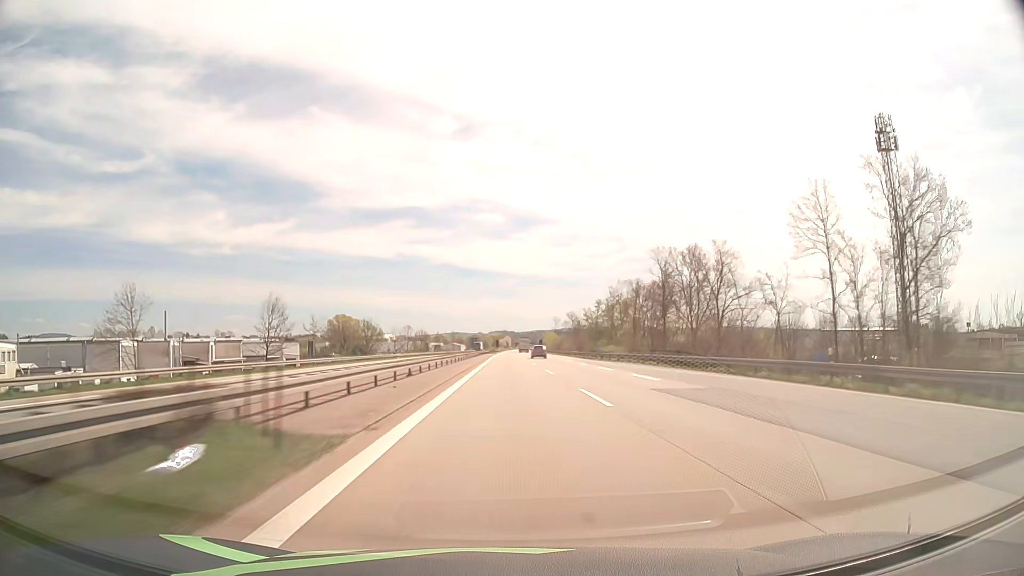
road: motorway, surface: asphalt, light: Day
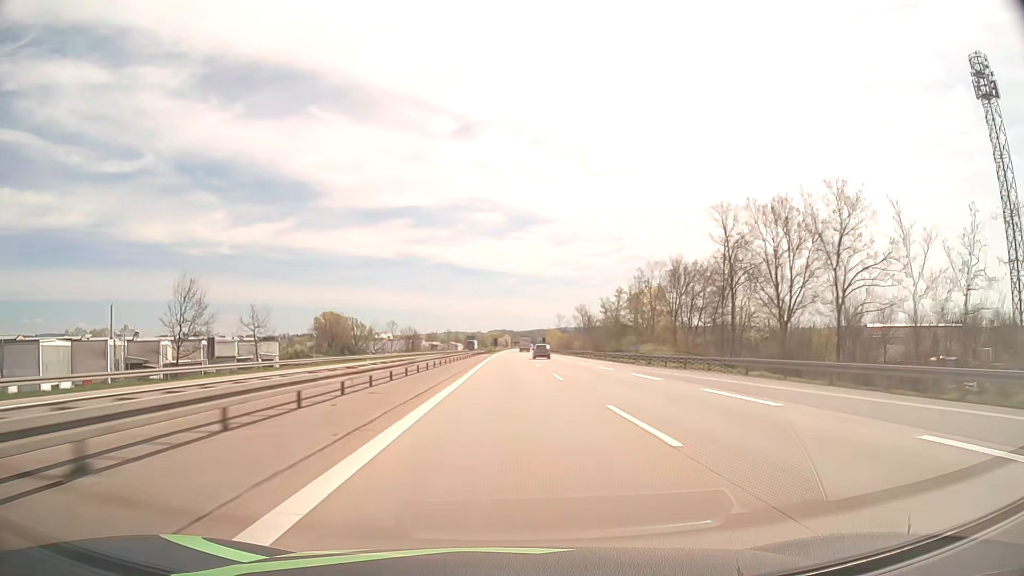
(0.0, +24.4) m; 0°
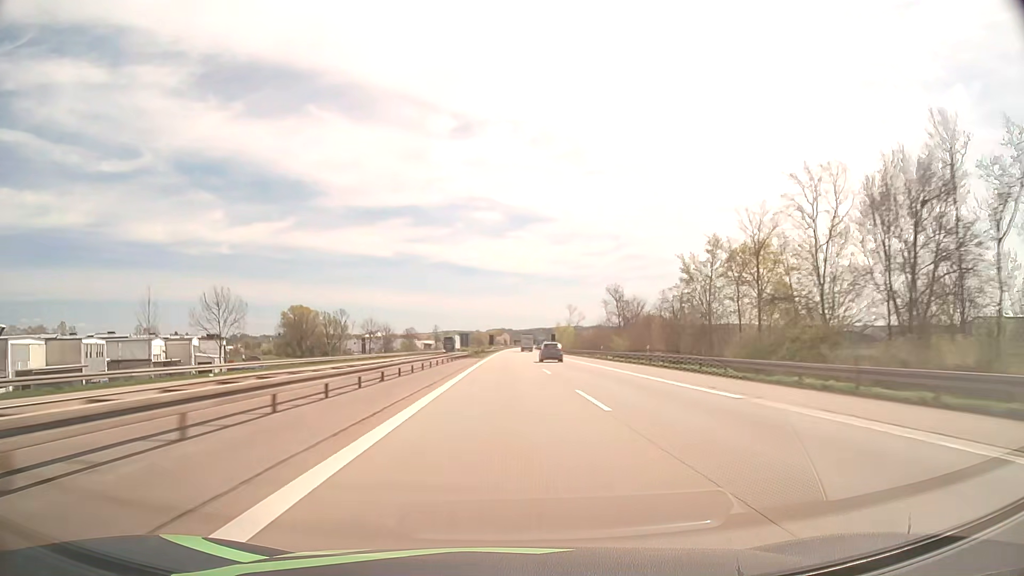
(+0.1, +49.2) m; 0°
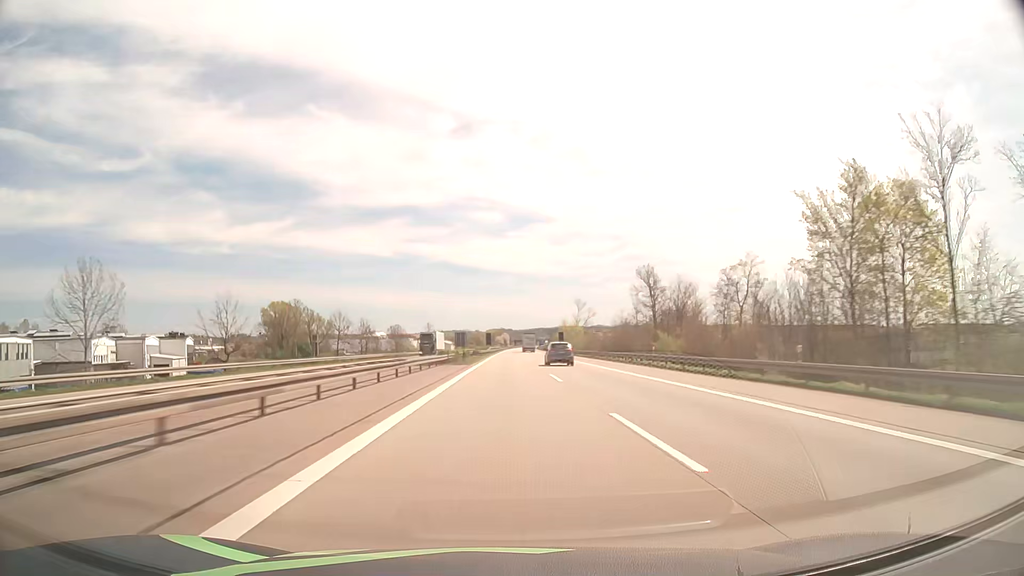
(0.0, +24.6) m; 0°
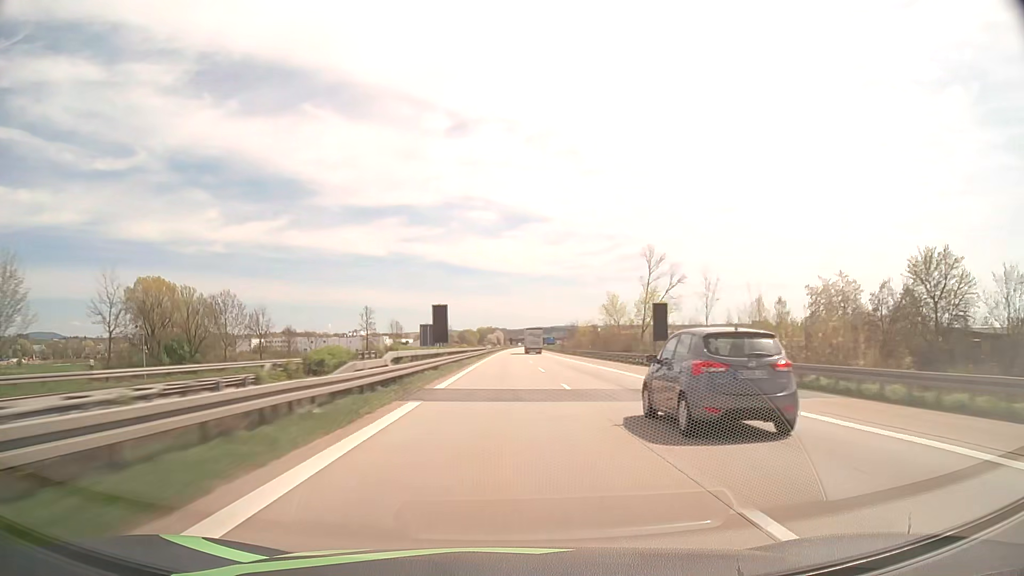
(+0.4, +98.1) m; 0°
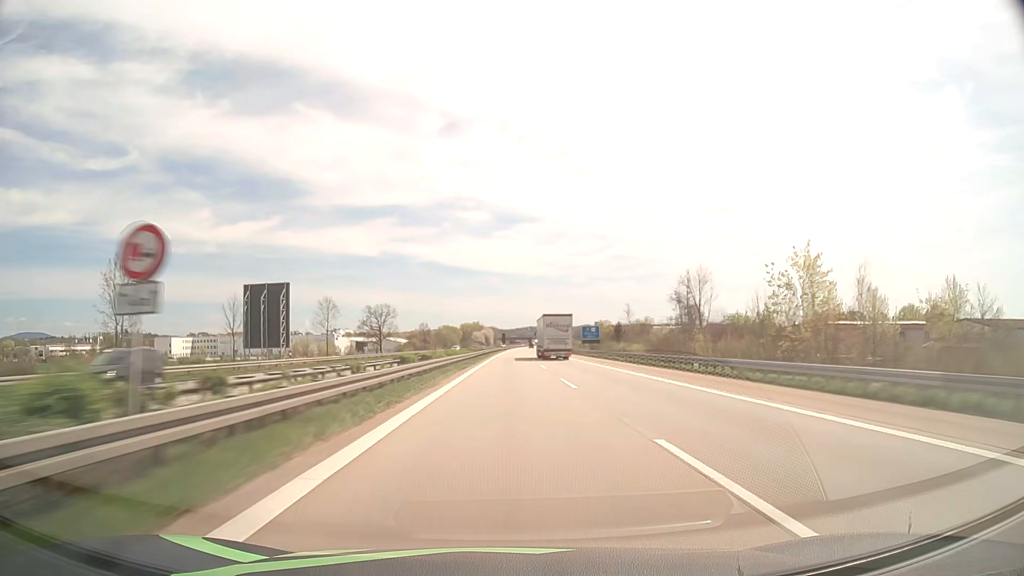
(+0.6, +121.6) m; +1°
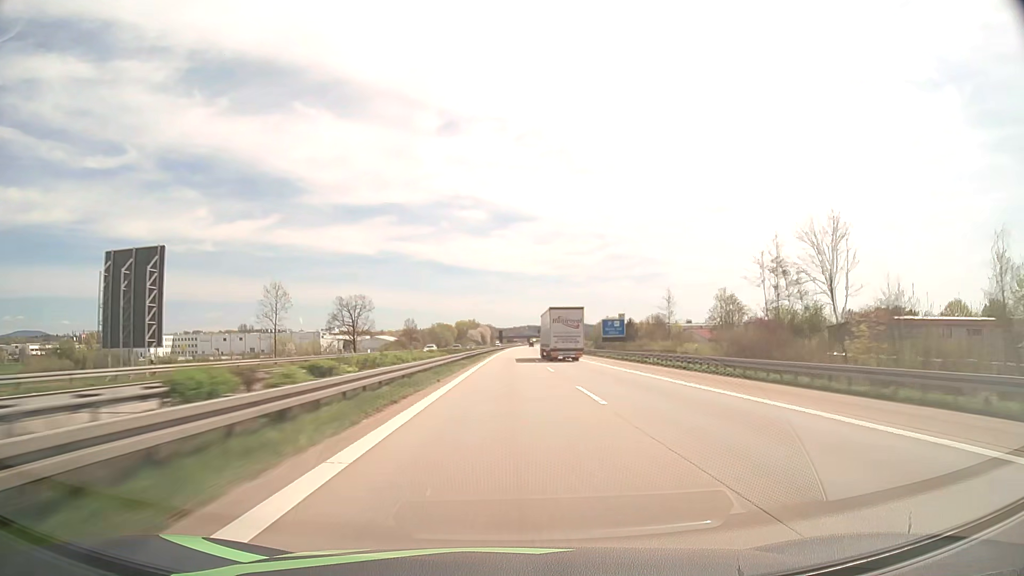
(0.0, +24.2) m; 0°
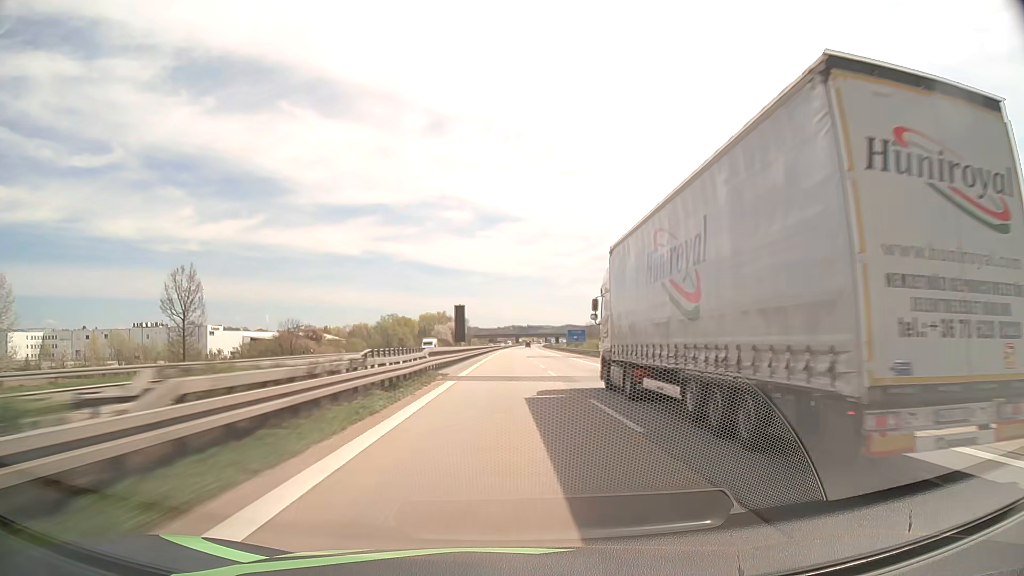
(+1.5, +120.5) m; +1°
(0, +10) (0, +20) (0, +30) (0, +40) (0, +50) (0, +60) (+1, +70) (+1, +80) (+1, +90) (+1, +100) m
